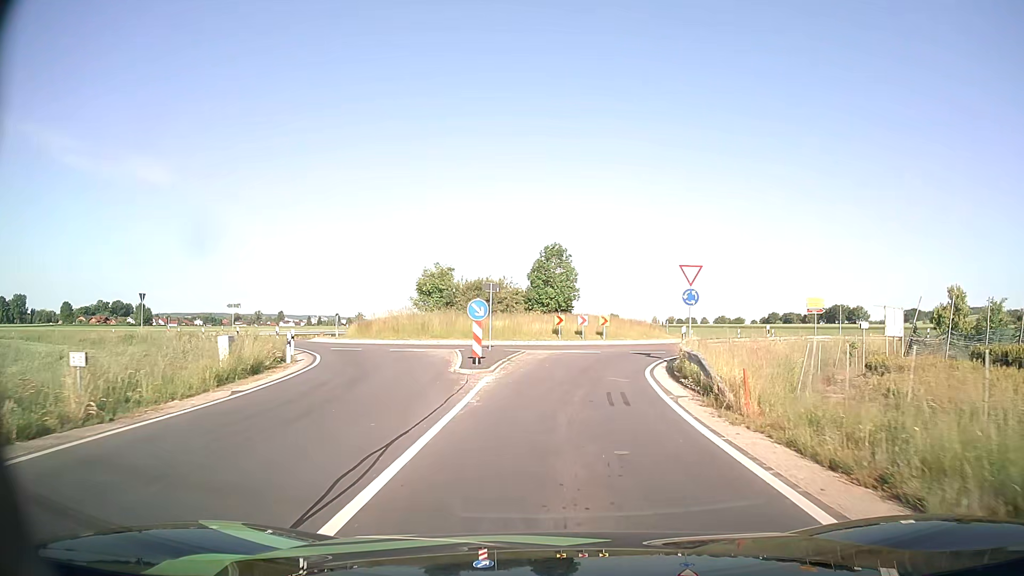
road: tertiary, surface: asphalt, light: Day
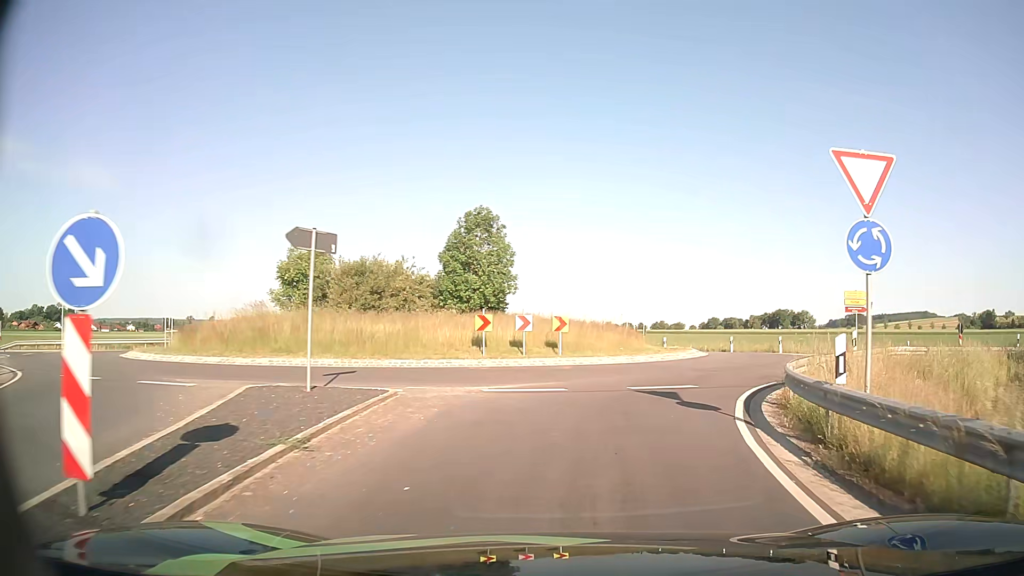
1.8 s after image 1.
(+0.4, +15.5) m; +6°
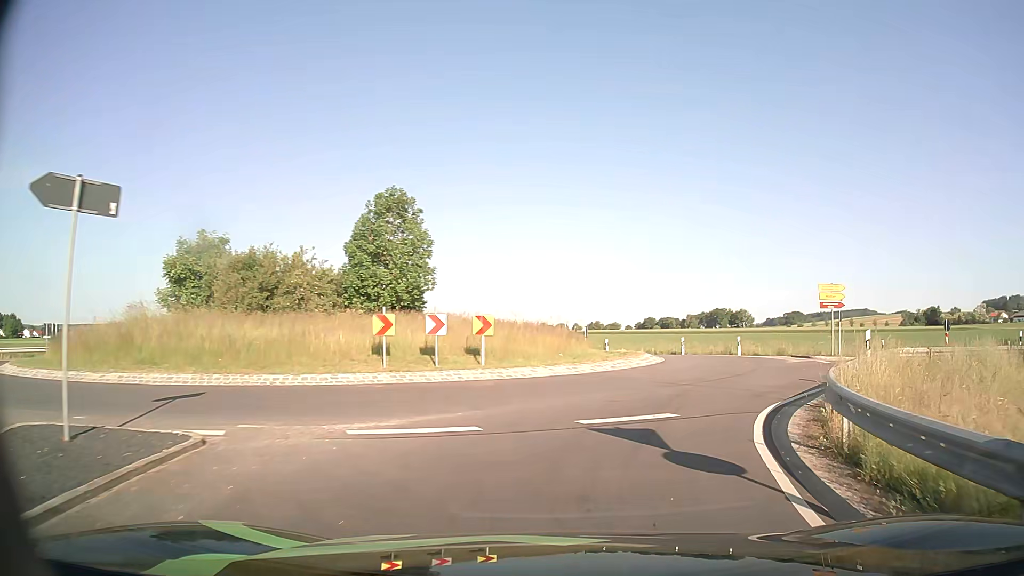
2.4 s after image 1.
(+0.2, +4.8) m; +6°
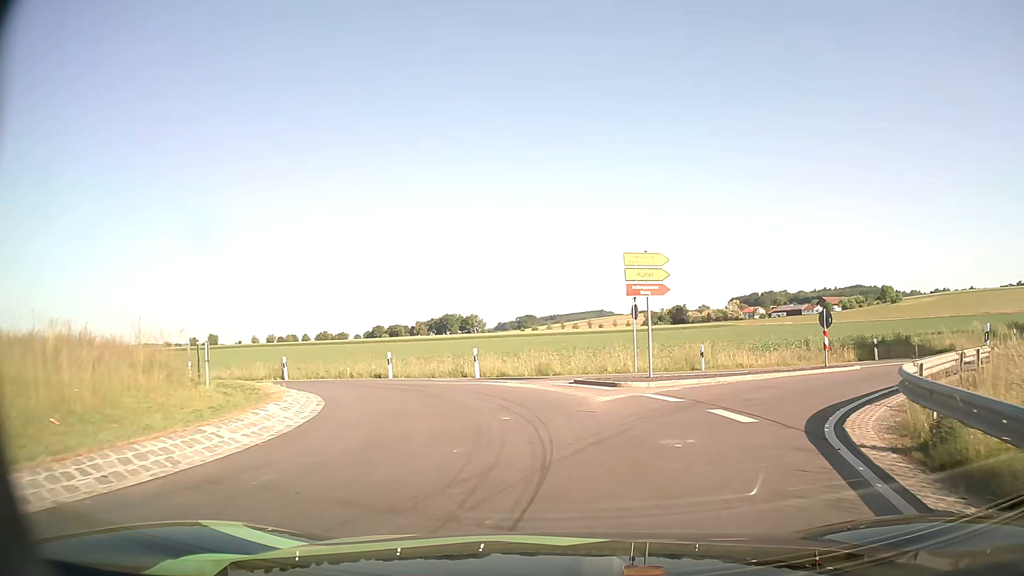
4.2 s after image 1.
(+2.8, +13.1) m; +23°
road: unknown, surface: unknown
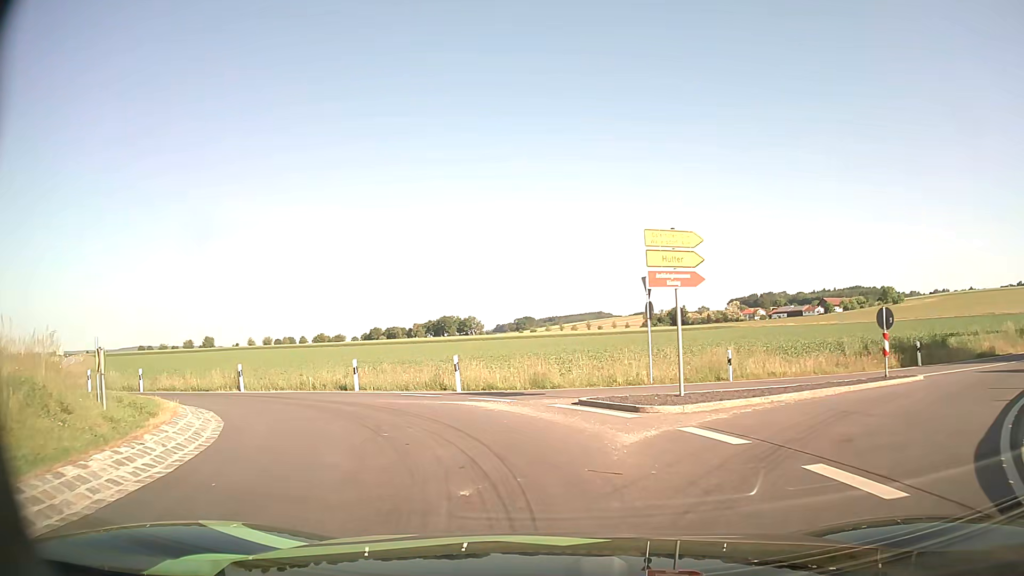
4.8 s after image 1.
(+0.1, +4.3) m; +1°
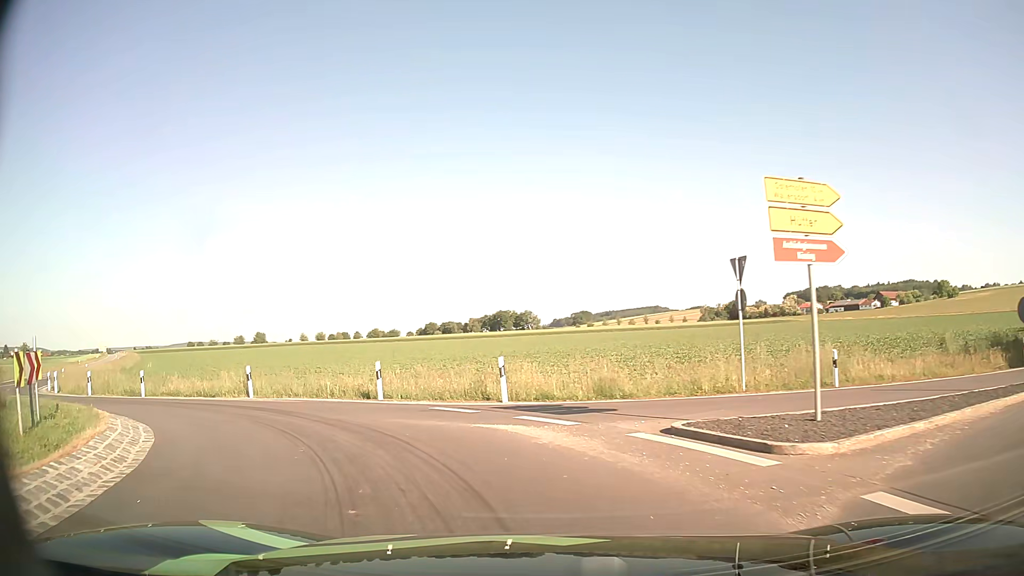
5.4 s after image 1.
(-0.2, +4.0) m; -5°
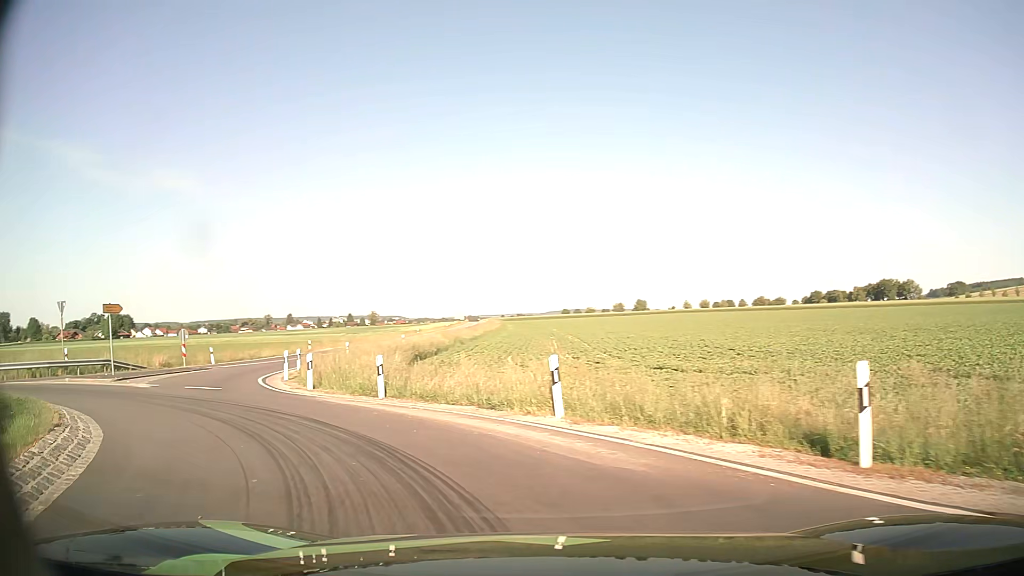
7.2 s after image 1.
(-2.8, +11.0) m; -32°
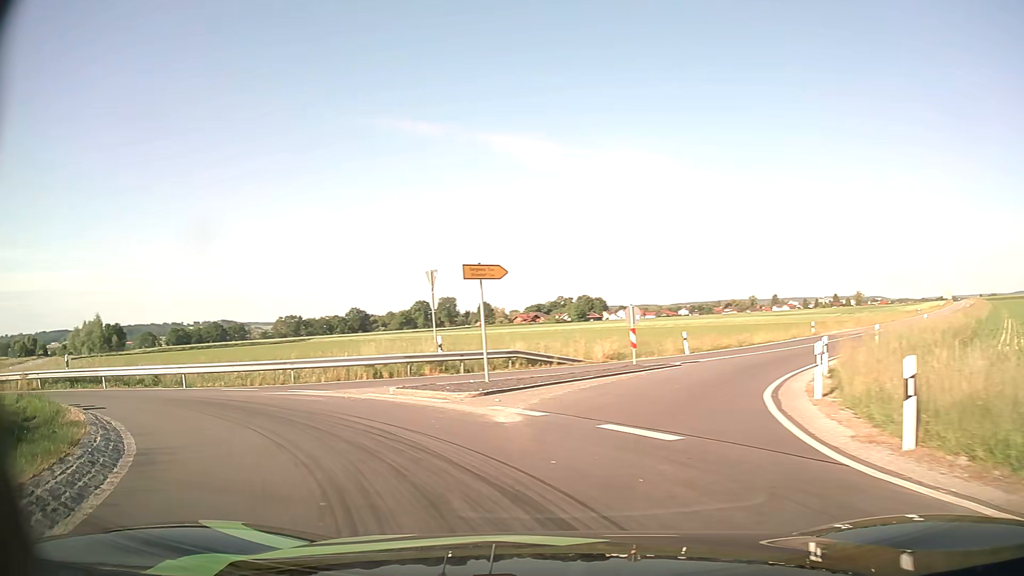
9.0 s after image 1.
(-4.1, +10.9) m; -41°
(-3, +9) (-11, +16) (-20, +18) (-30, +22) (-38, +27) (-45, +34) (-52, +41) (-59, +48) (-66, +56) (-73, +63) m
